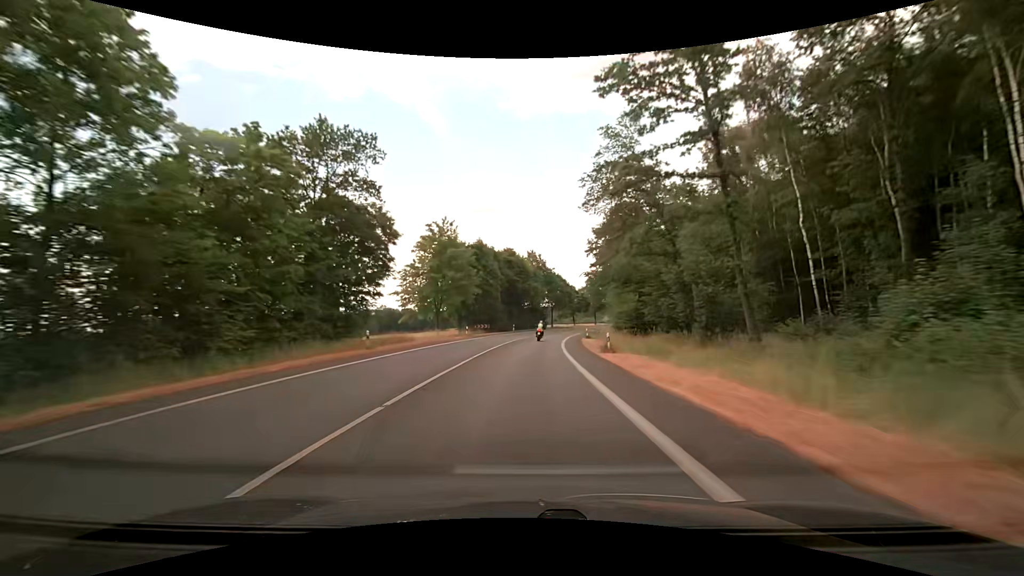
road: secondary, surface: asphalt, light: Day
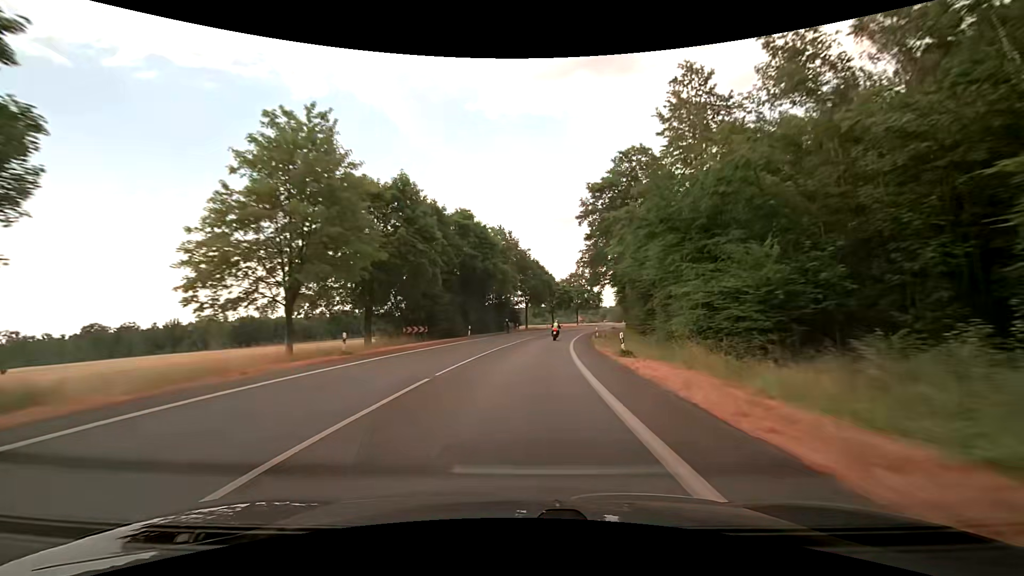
(+0.8, +28.3) m; +3°
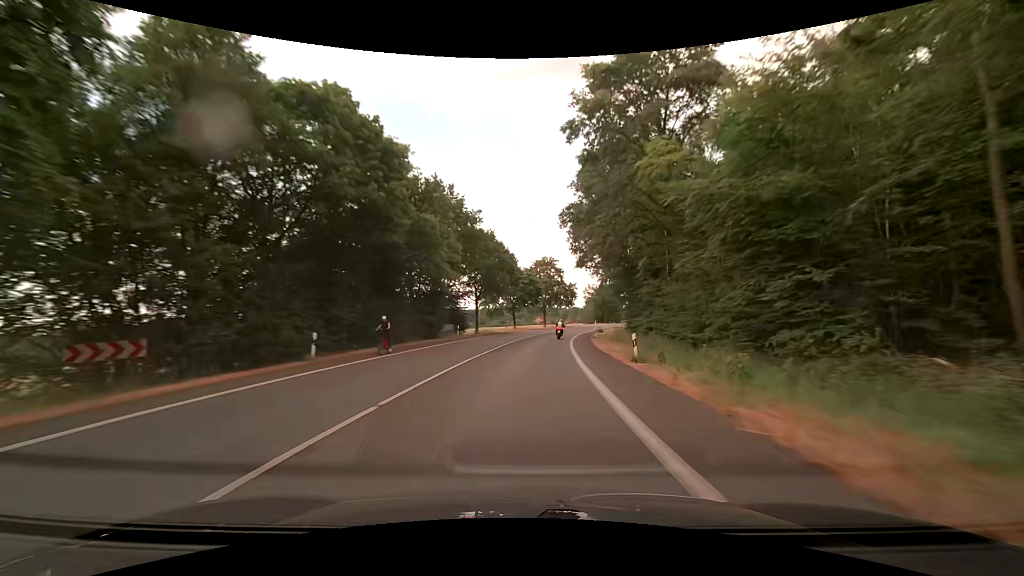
(+1.2, +28.1) m; +5°
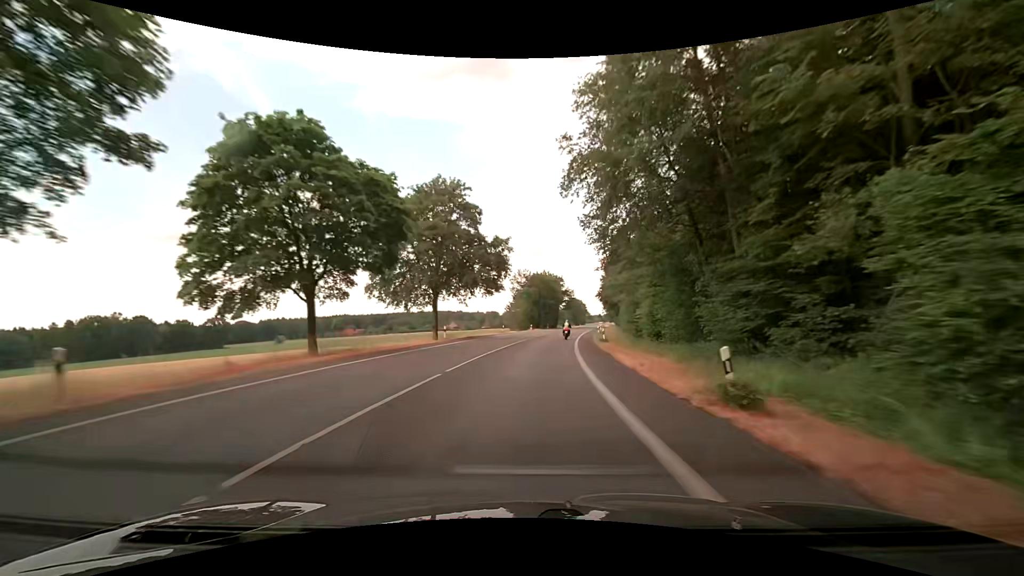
(+4.3, +55.8) m; +8°
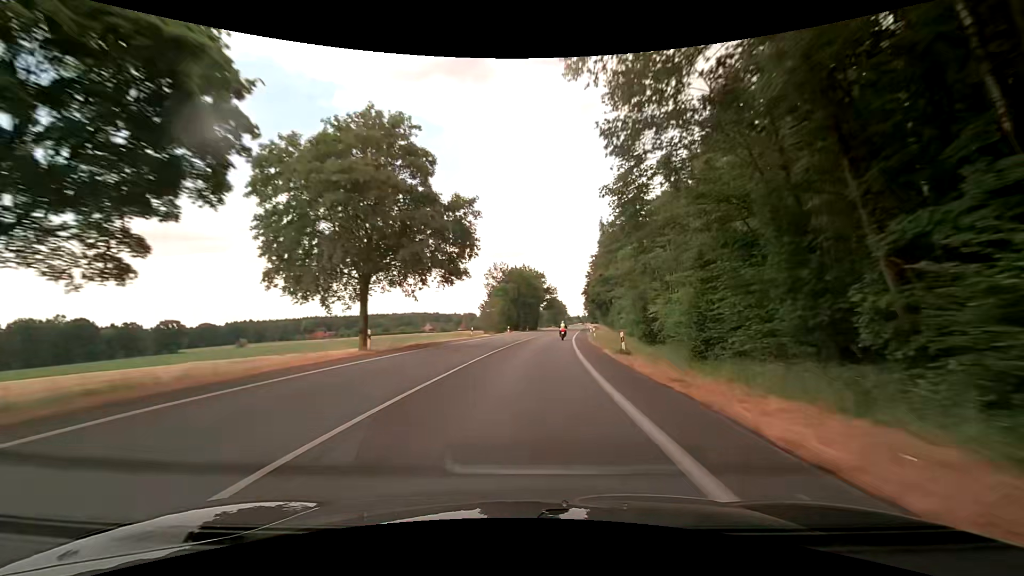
(+0.4, +14.1) m; +3°
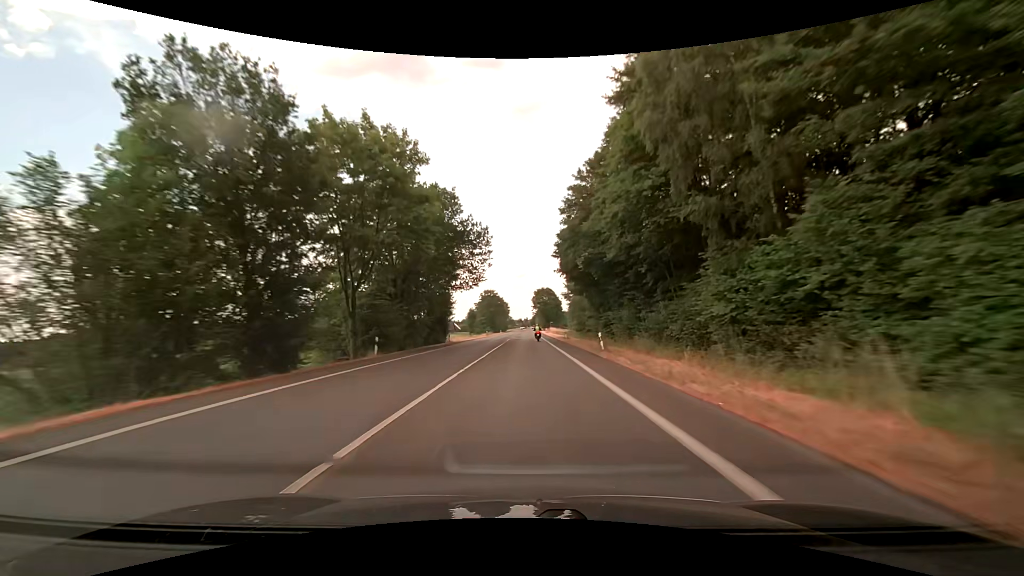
(+6.4, +71.7) m; +8°
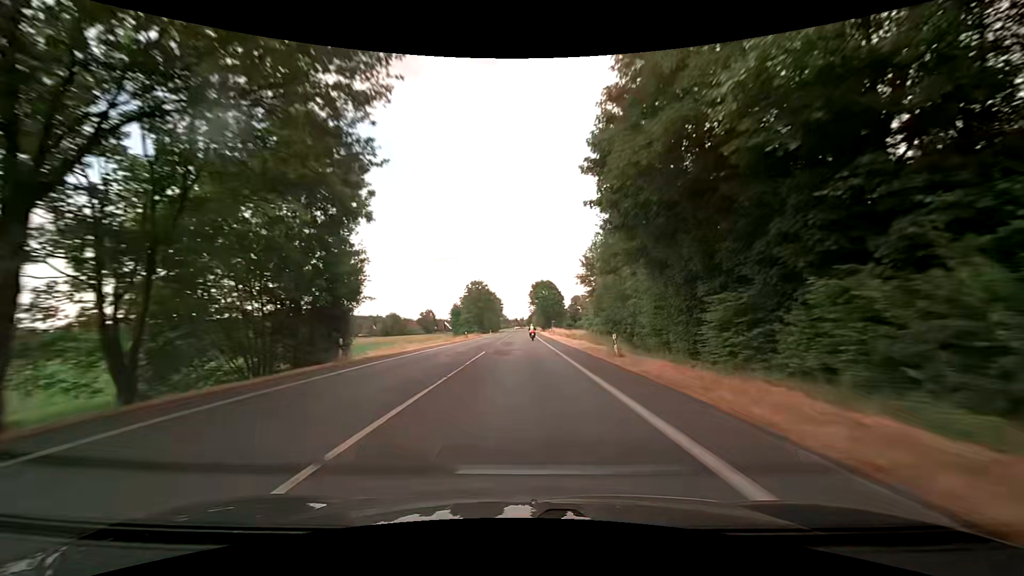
(0.0, +29.9) m; 0°
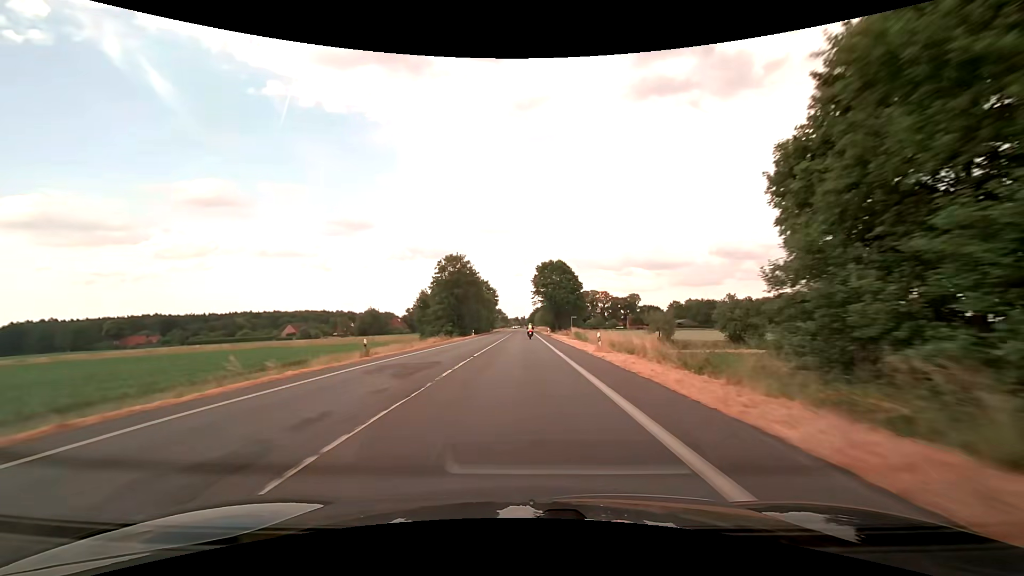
(+0.1, +46.0) m; 0°
(0, +10) (0, +20) (0, +30) (0, +40) (0, +50) (0, +60) (0, +70) (0, +80) (0, +90) (0, +100) m
